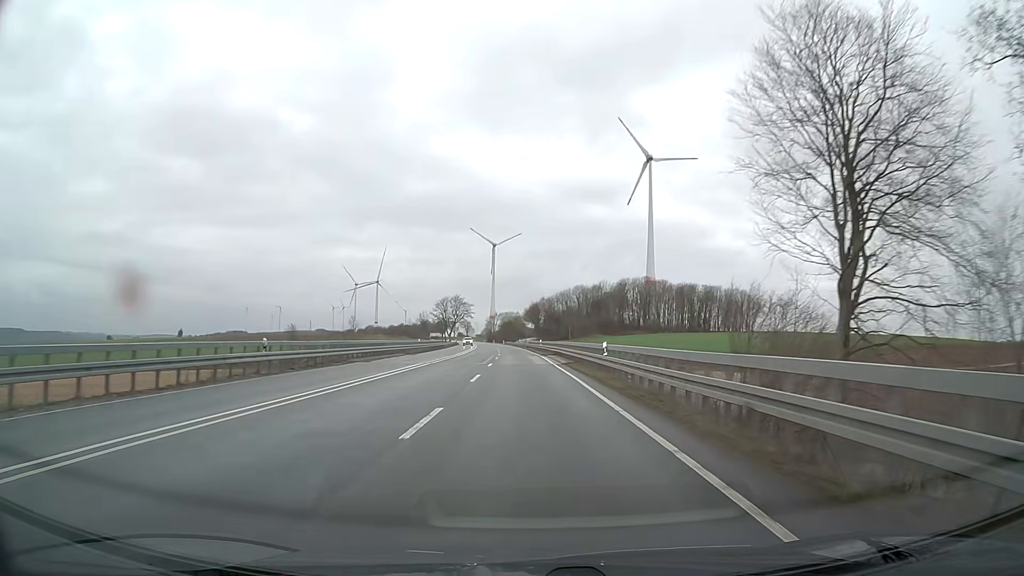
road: primary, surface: asphalt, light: Day
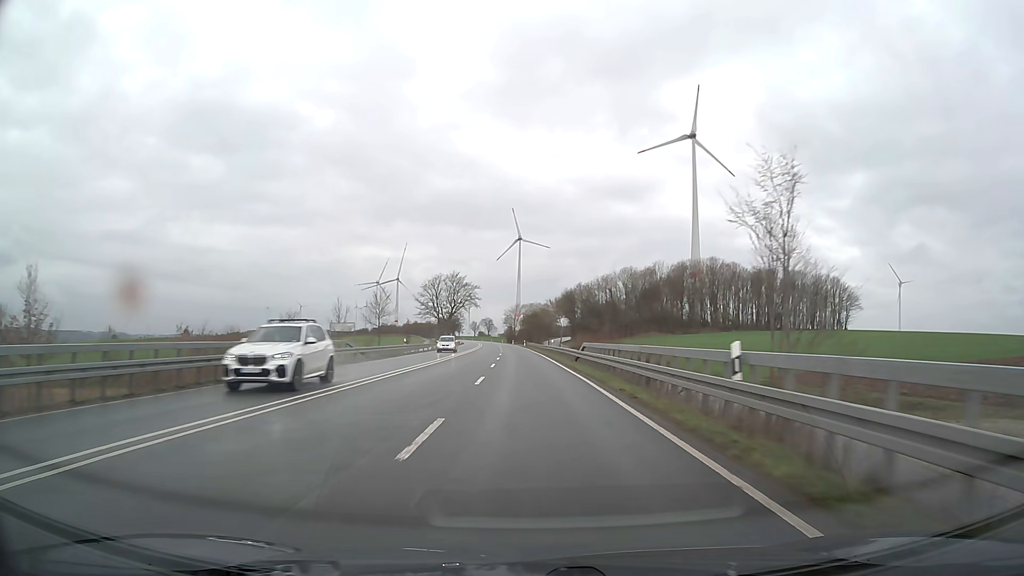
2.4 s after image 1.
(-1.2, +63.1) m; -2°
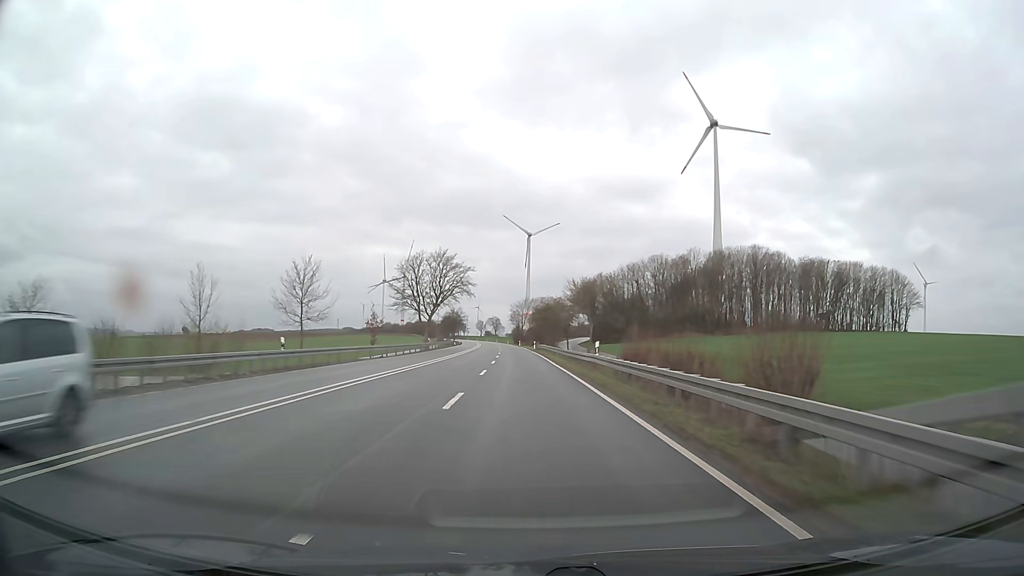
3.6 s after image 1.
(-0.3, +31.6) m; -1°
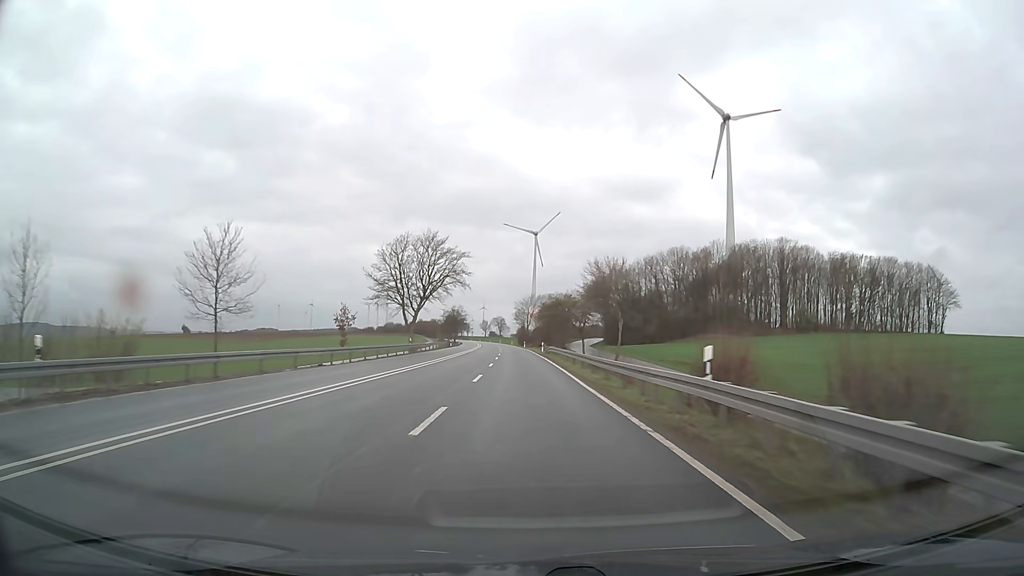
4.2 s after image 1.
(-0.1, +15.8) m; -1°
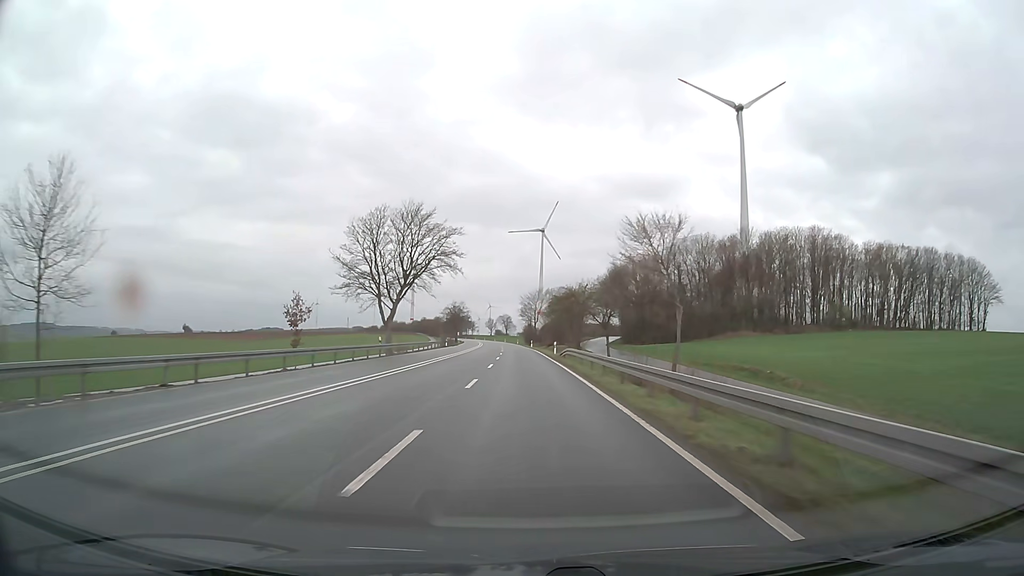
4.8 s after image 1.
(-0.1, +15.8) m; 0°
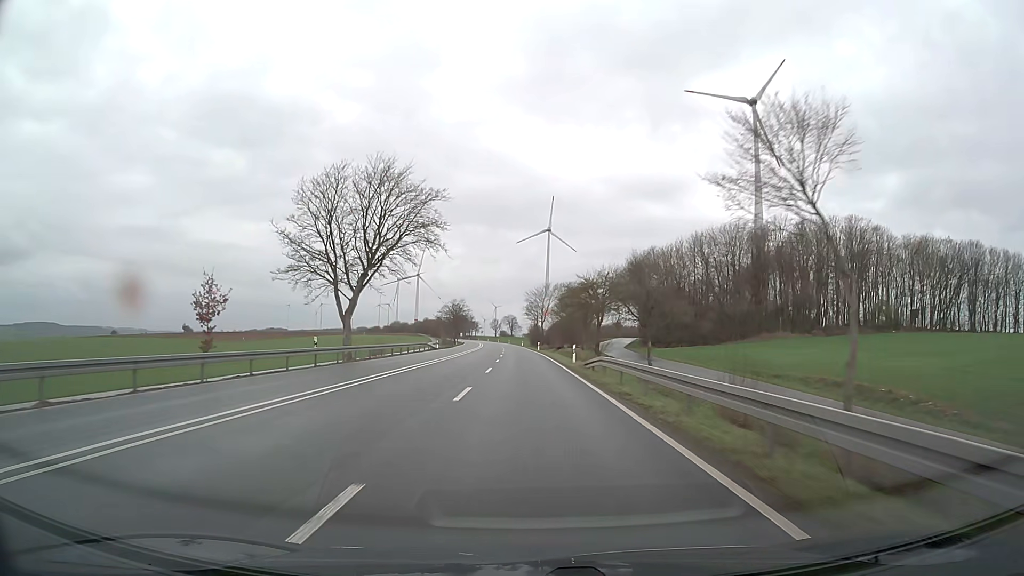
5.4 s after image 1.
(-0.1, +15.8) m; -1°
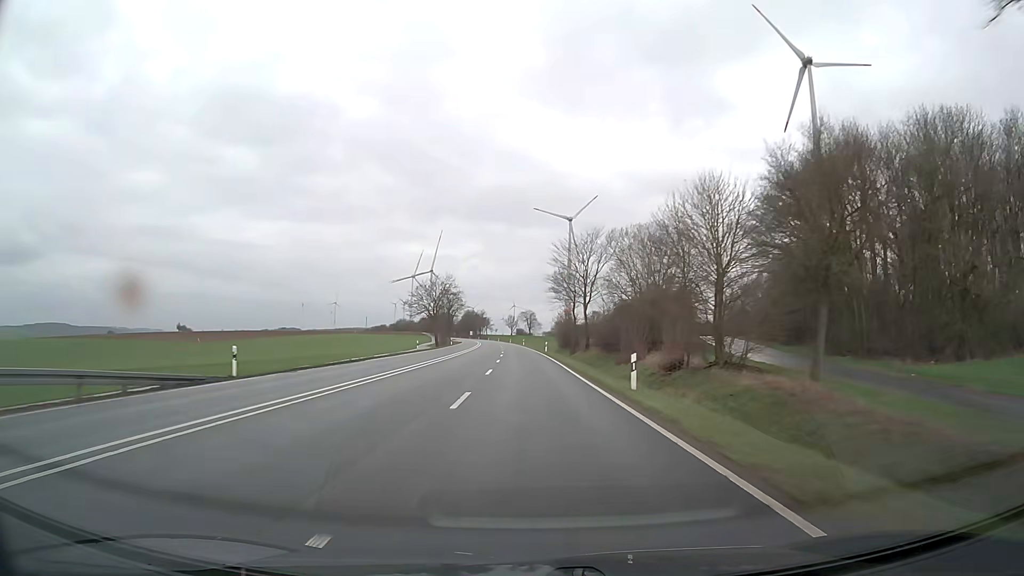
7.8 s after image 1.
(-0.9, +63.3) m; -2°
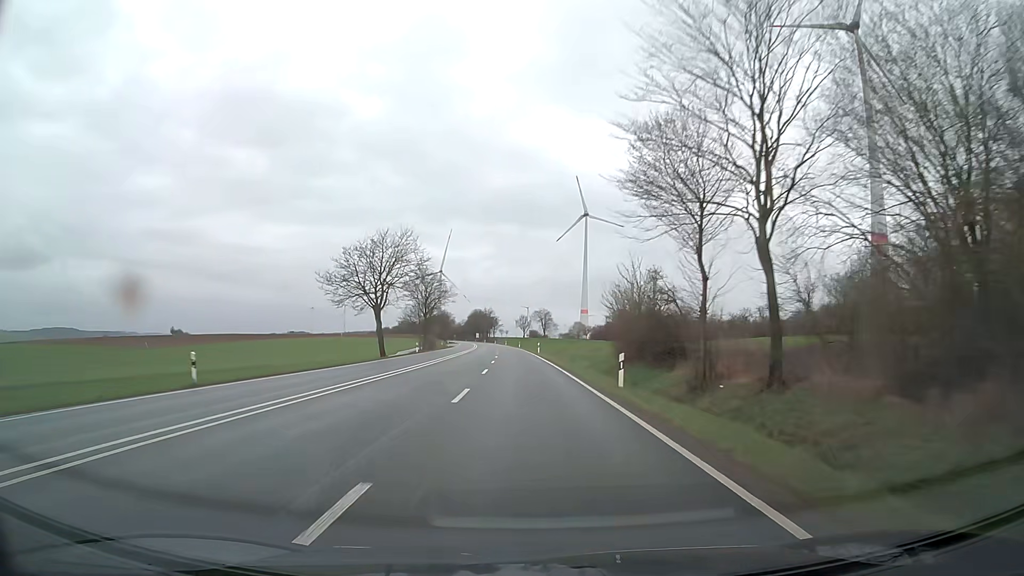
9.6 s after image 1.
(-0.3, +47.5) m; -1°
(0, +10) (0, +20) (0, +30) (-1, +40) (-1, +50) (-1, +60) (-2, +70) (-2, +80) (-3, +90) (-3, +100) m
